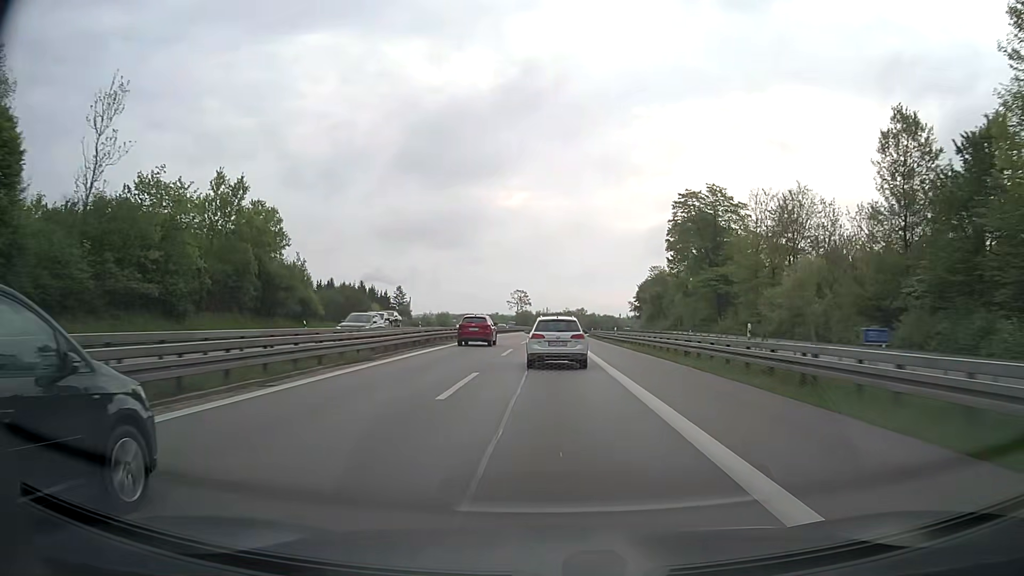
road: motorway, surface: asphalt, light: Day
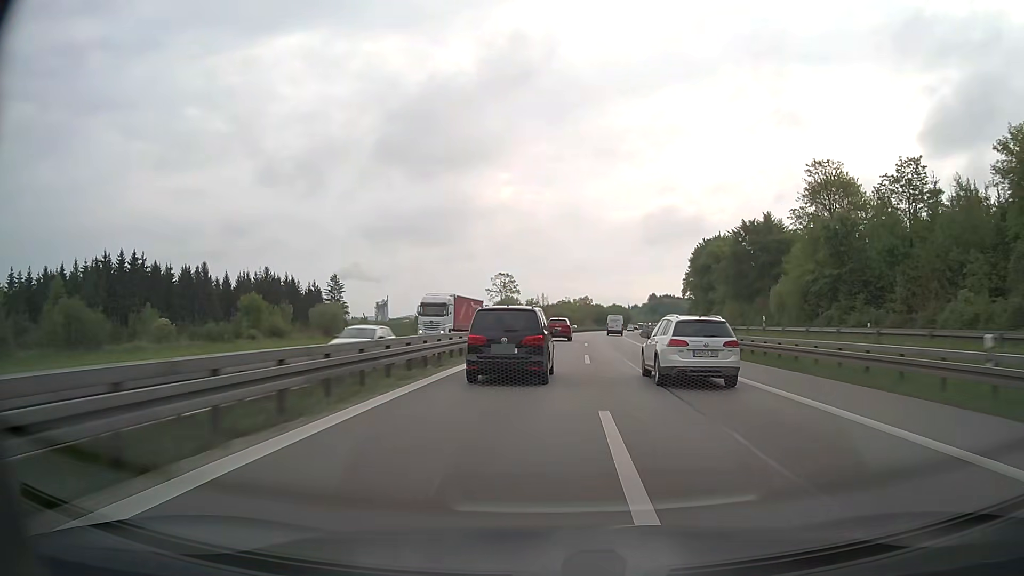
(-1.2, +91.9) m; 0°
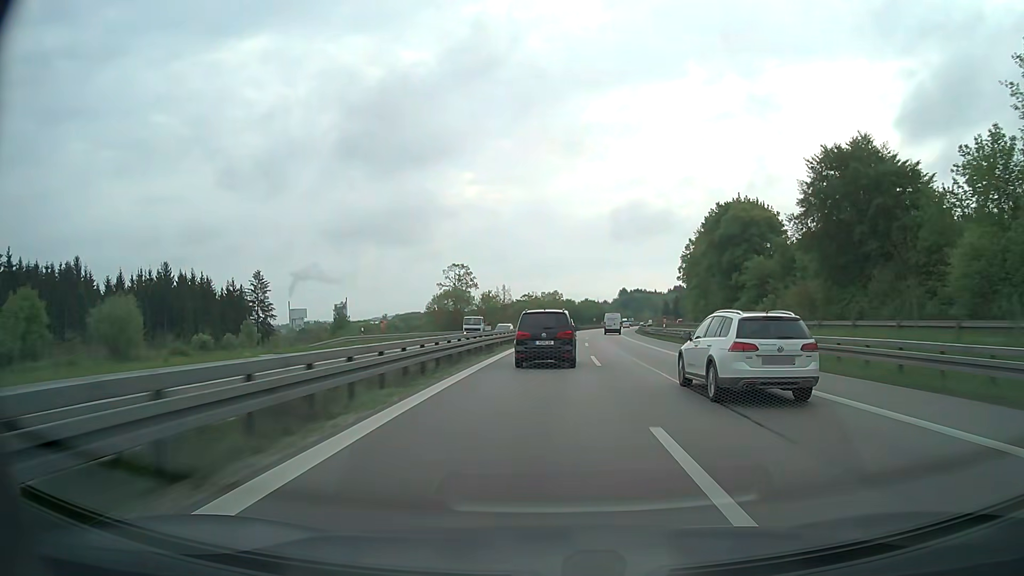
(+1.0, +38.0) m; +3°
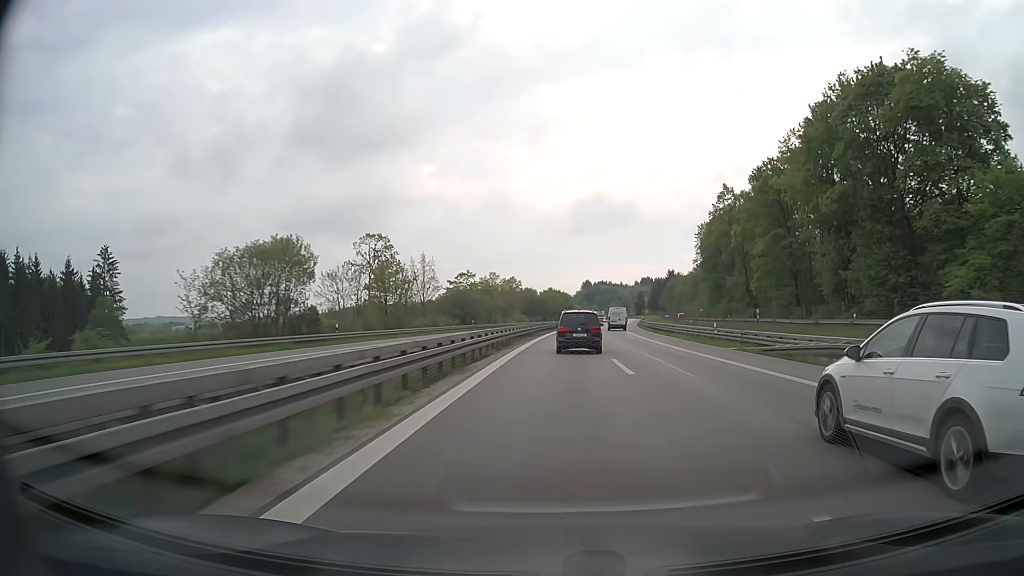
(+1.5, +58.4) m; +3°
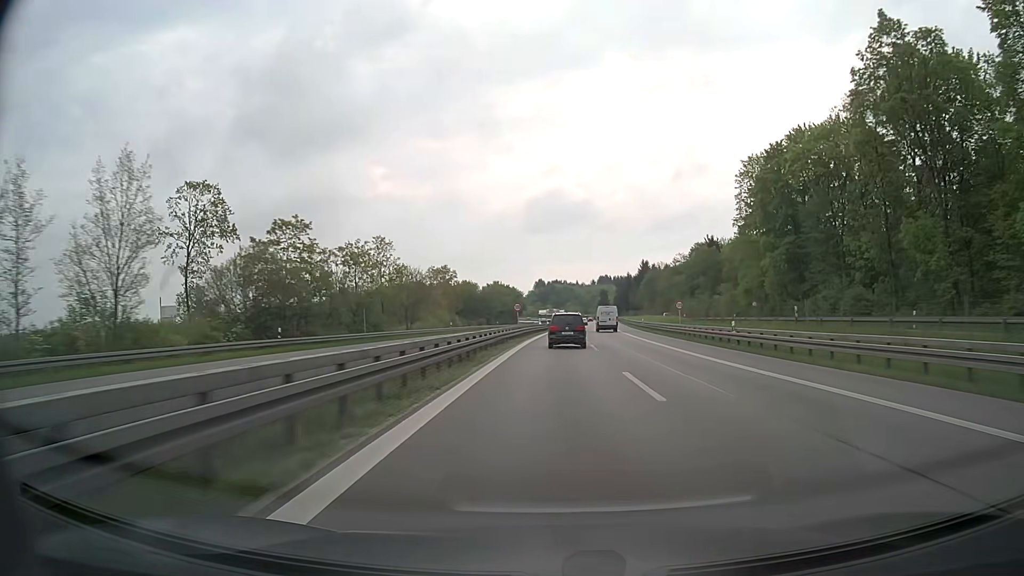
(+2.2, +59.7) m; +4°
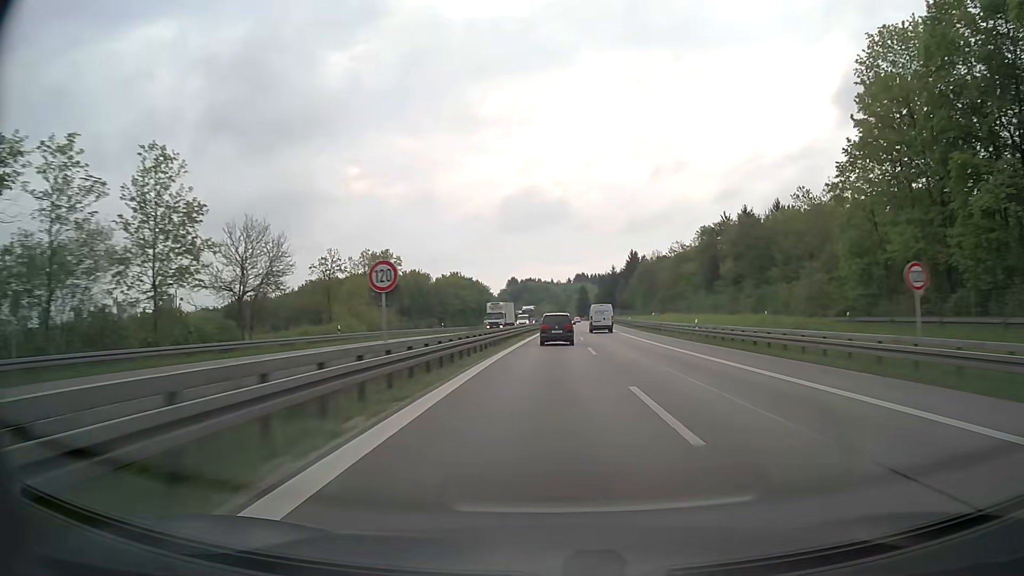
(+0.9, +40.2) m; +2°
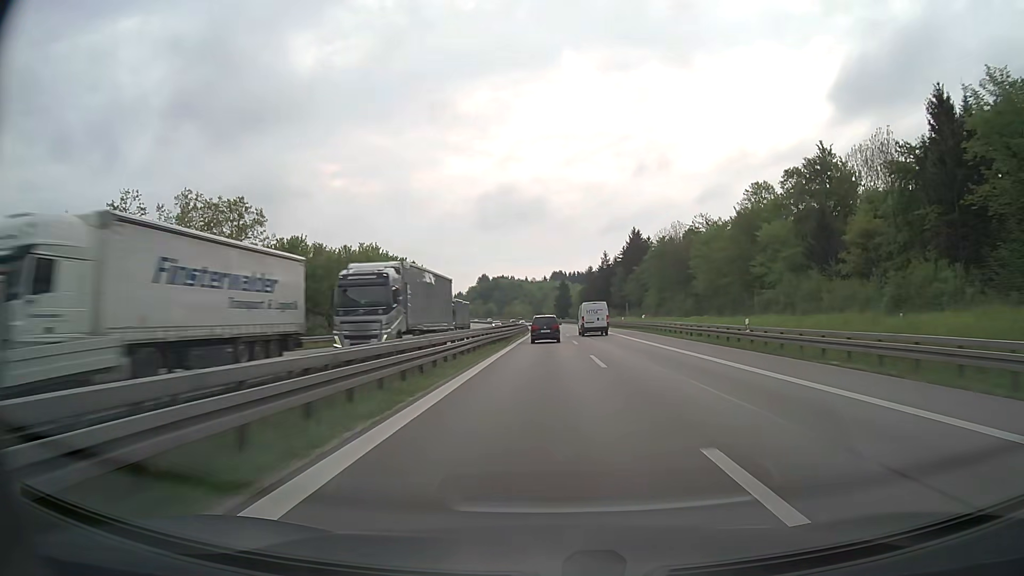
(+1.3, +60.5) m; +2°
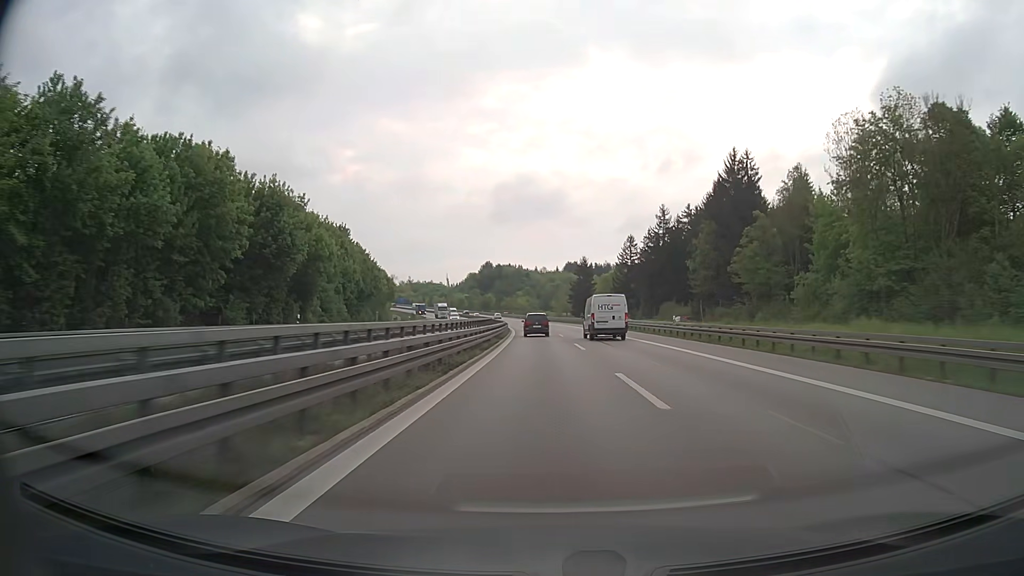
(0.0, +81.2) m; -1°
(0, +10) (0, +20) (0, +30) (0, +40) (-1, +50) (-1, +60) (-2, +70) (-2, +80) (-3, +90) (-4, +100) m
